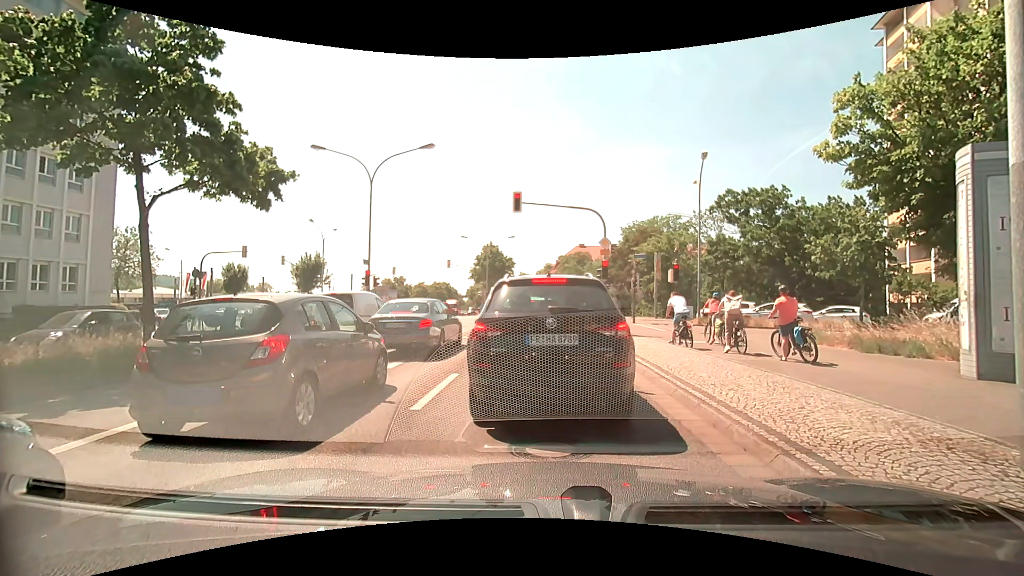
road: primary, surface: asphalt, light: Day
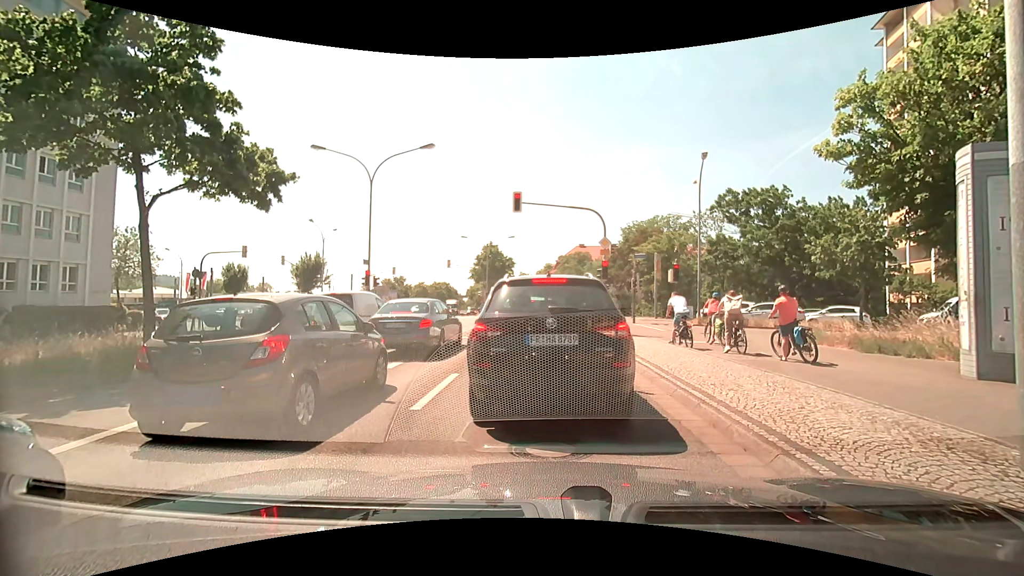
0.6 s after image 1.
(0.0, 0.0) m; 0°
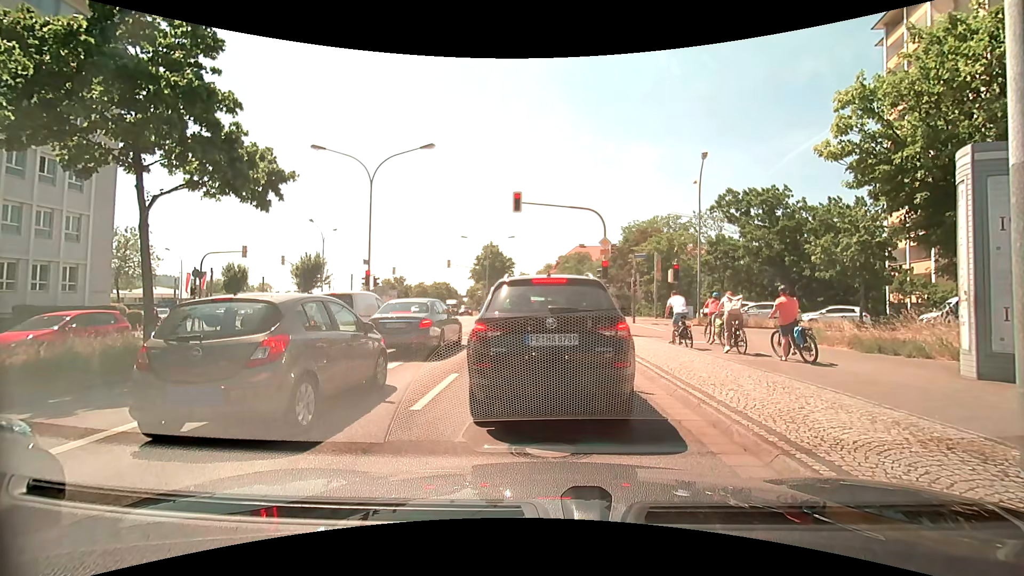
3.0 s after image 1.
(0.0, 0.0) m; 0°
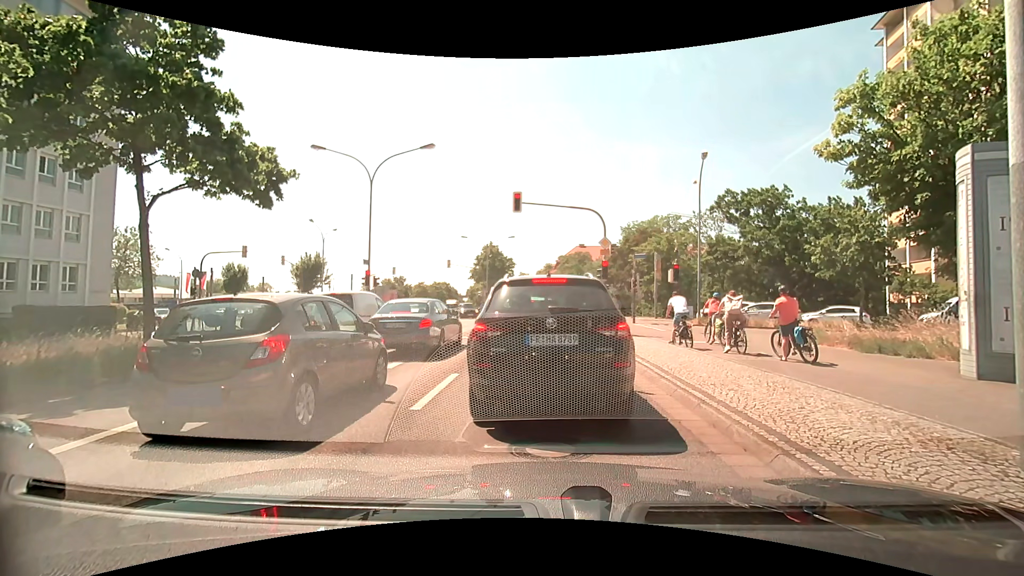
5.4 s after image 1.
(0.0, 0.0) m; 0°
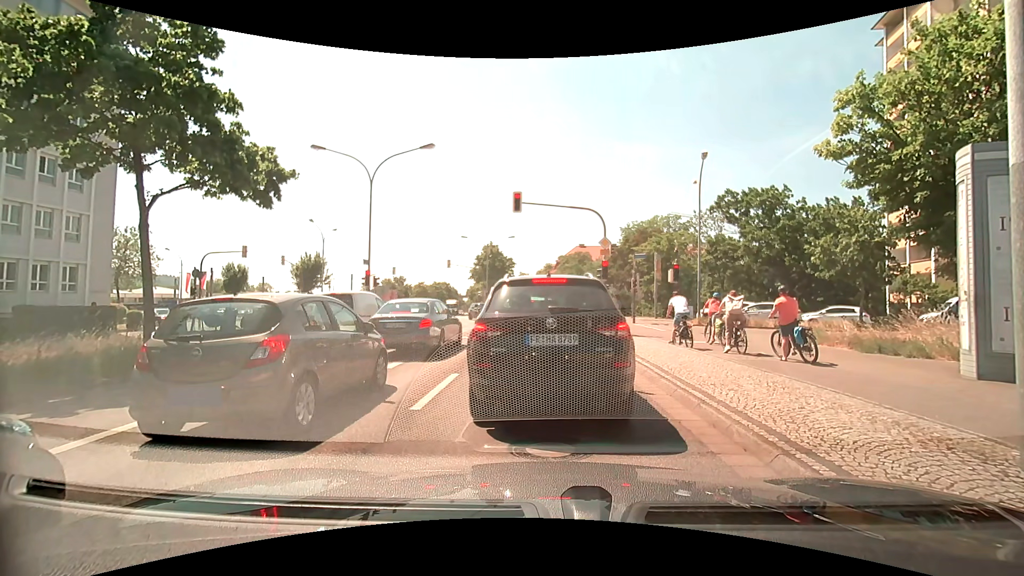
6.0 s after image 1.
(0.0, 0.0) m; 0°
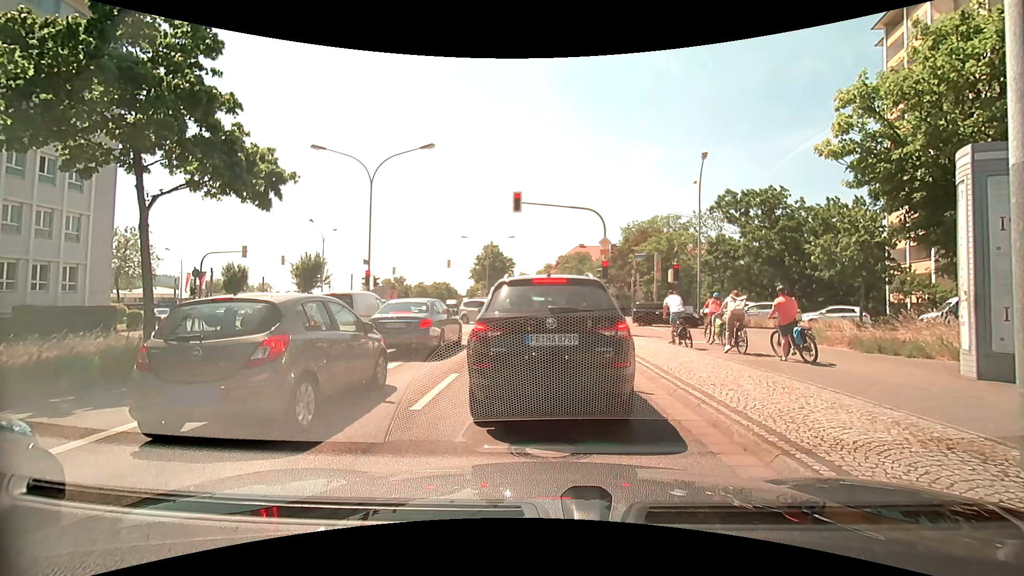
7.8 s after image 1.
(0.0, 0.0) m; 0°
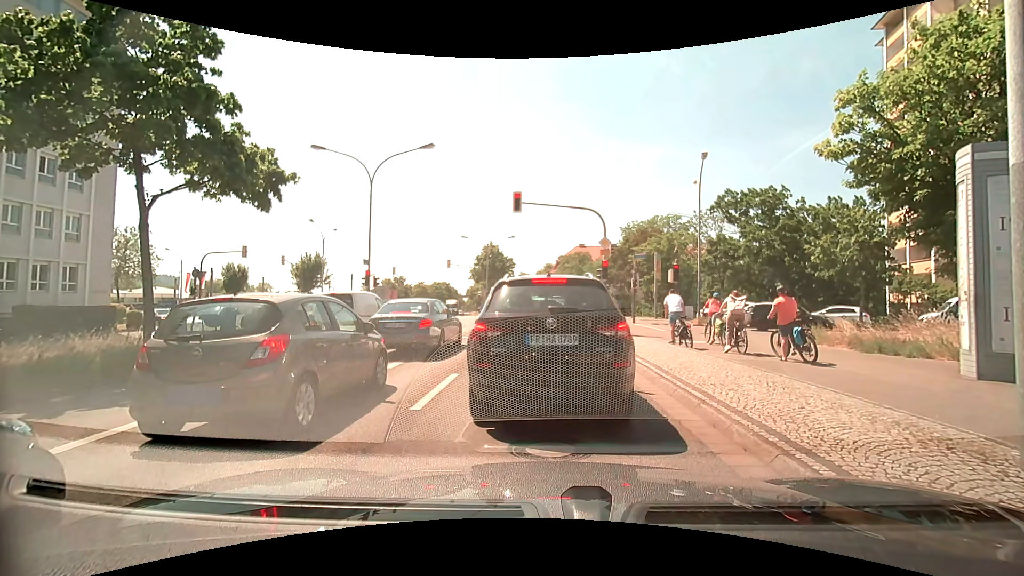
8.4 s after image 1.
(0.0, 0.0) m; 0°
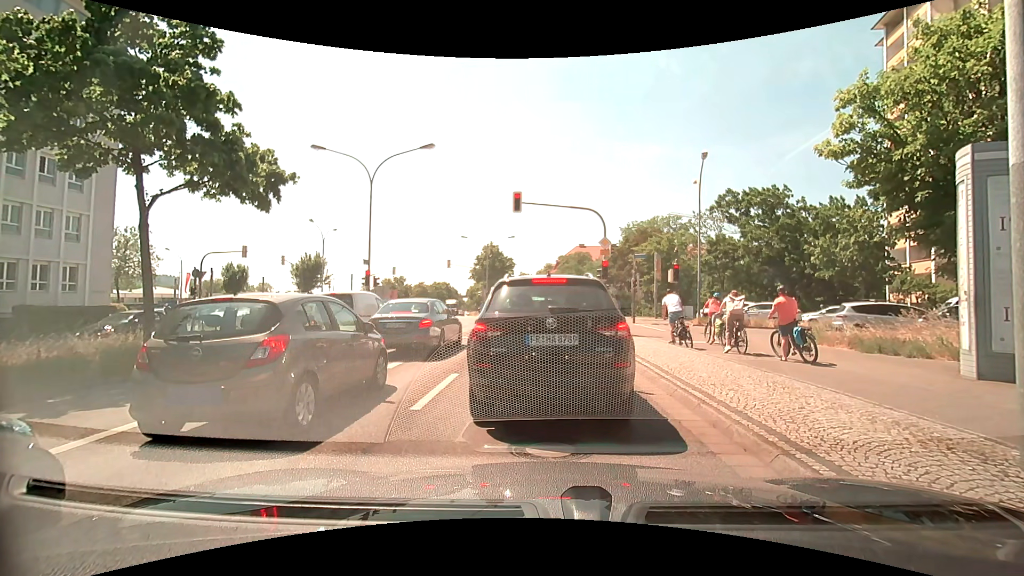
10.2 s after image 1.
(0.0, 0.0) m; 0°
(-1, +10) (-1, +20) (-2, +30) (-3, +40) (-4, +50) (-5, +60) (-6, +70) (-8, +80) (-10, +89) (-12, +99) m
